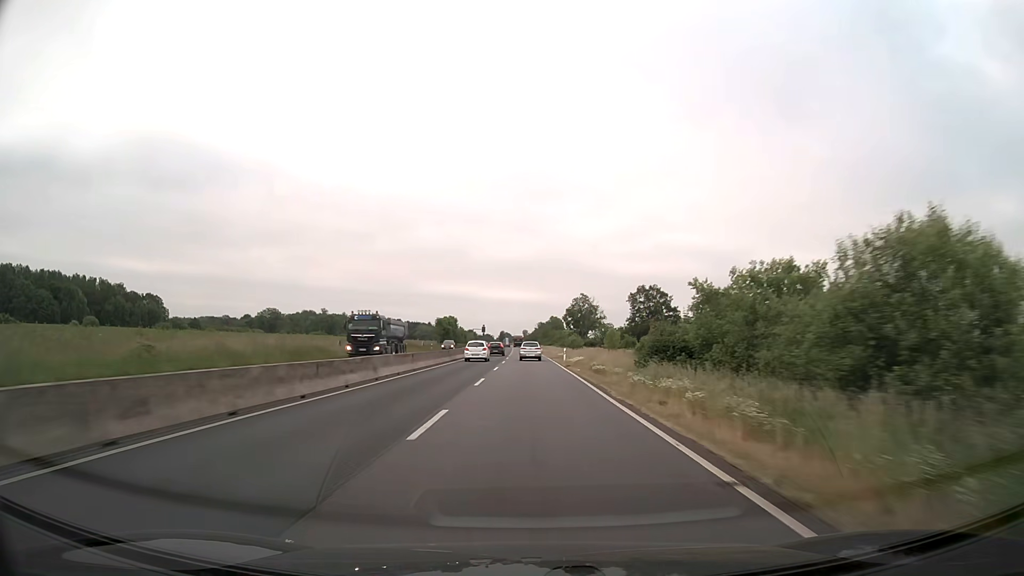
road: trunk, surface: asphalt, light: Day
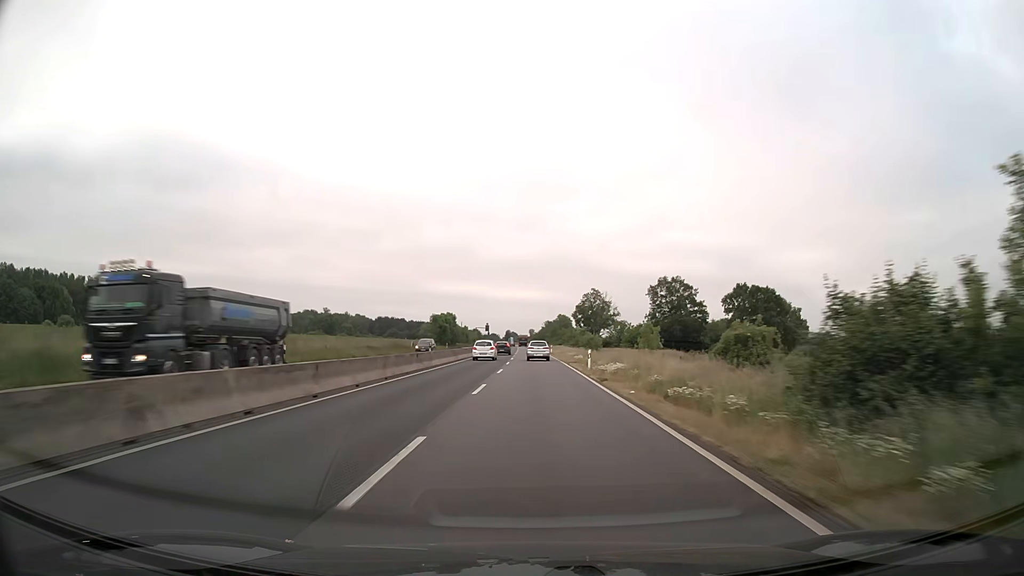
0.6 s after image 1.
(-0.1, +15.9) m; 0°
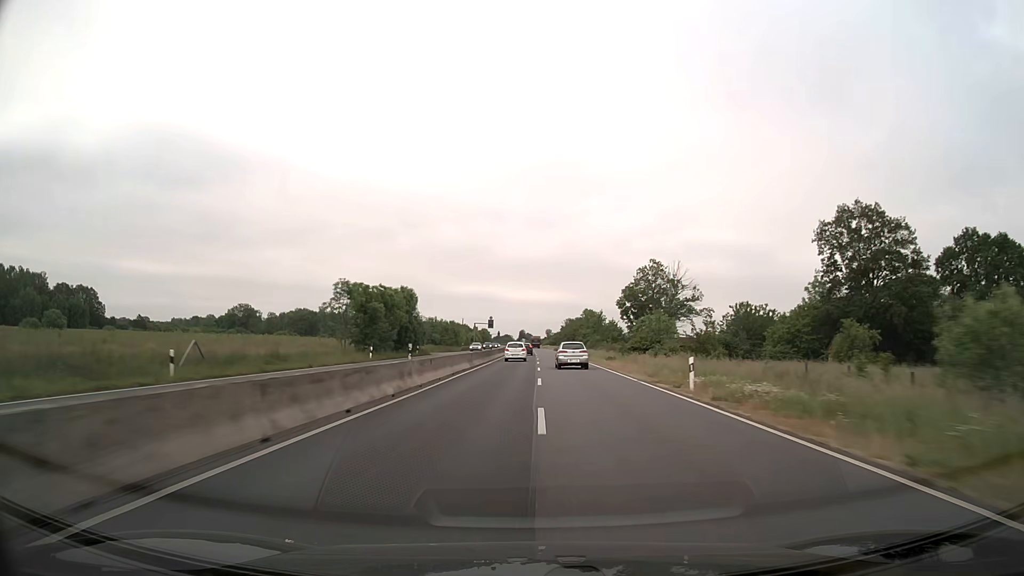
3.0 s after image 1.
(-1.4, +68.2) m; -1°
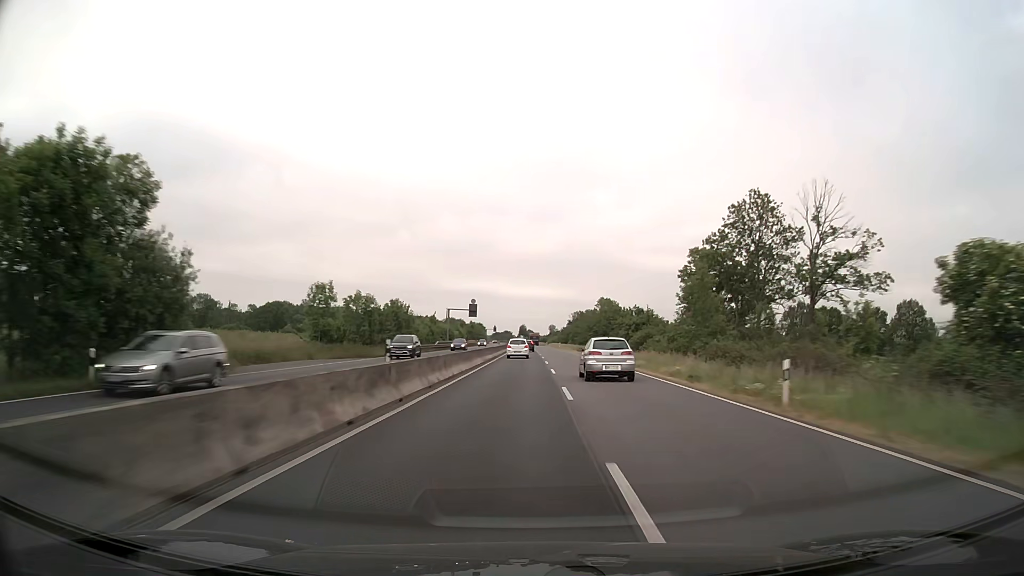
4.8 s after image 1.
(+0.1, +54.9) m; 0°
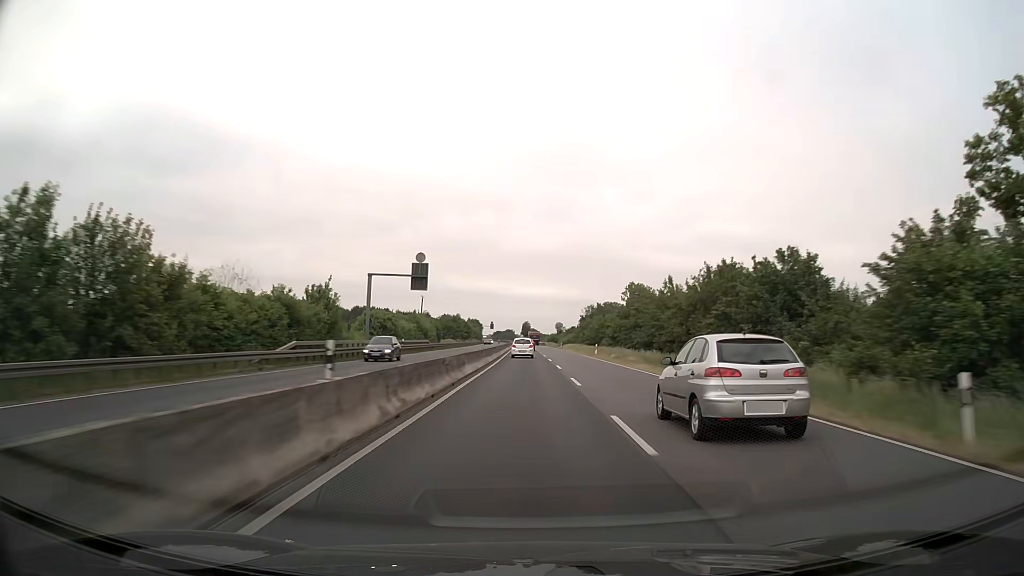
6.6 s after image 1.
(-0.1, +55.4) m; 0°
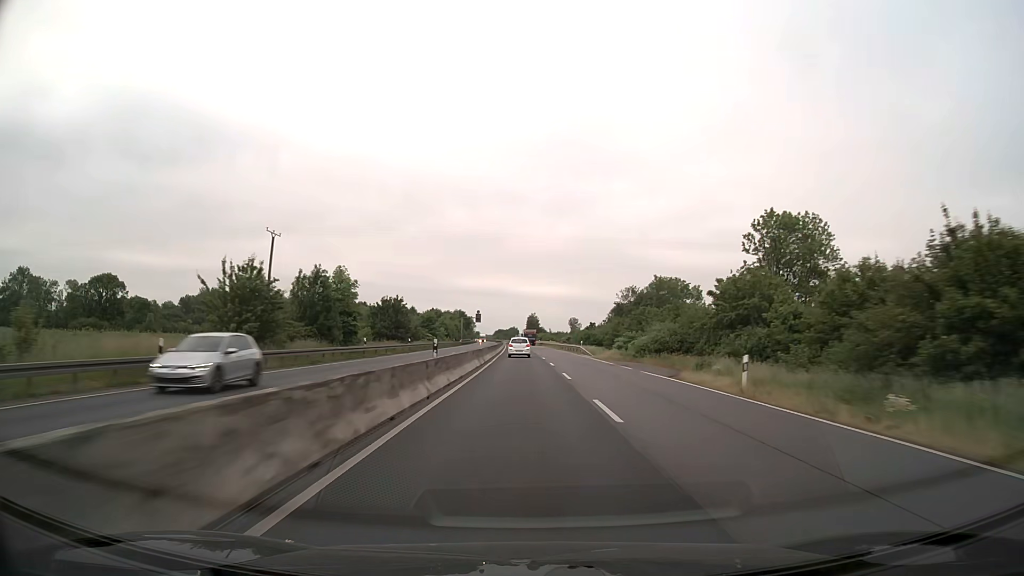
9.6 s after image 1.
(-0.1, +93.1) m; 0°
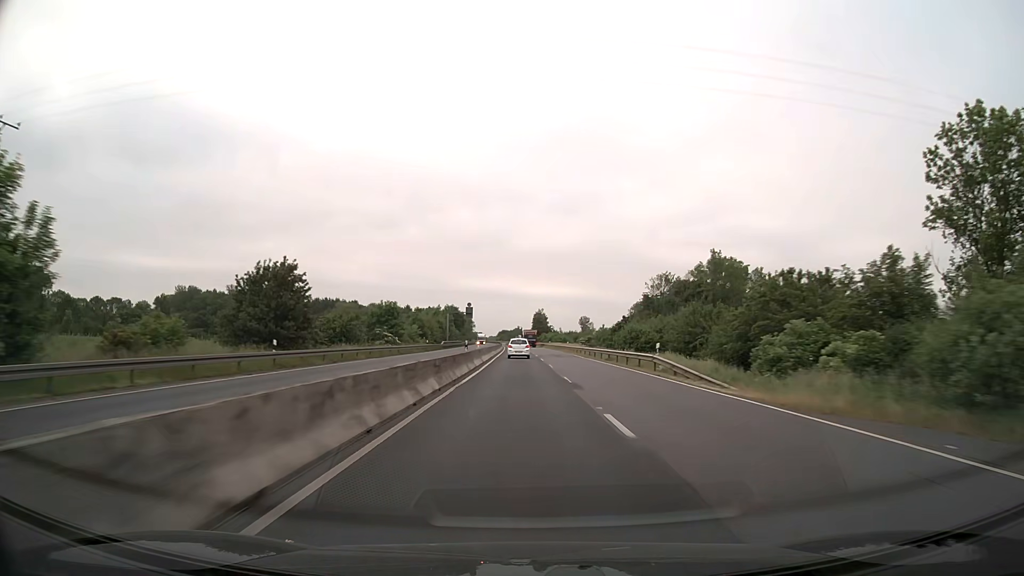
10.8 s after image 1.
(-0.1, +37.7) m; -1°
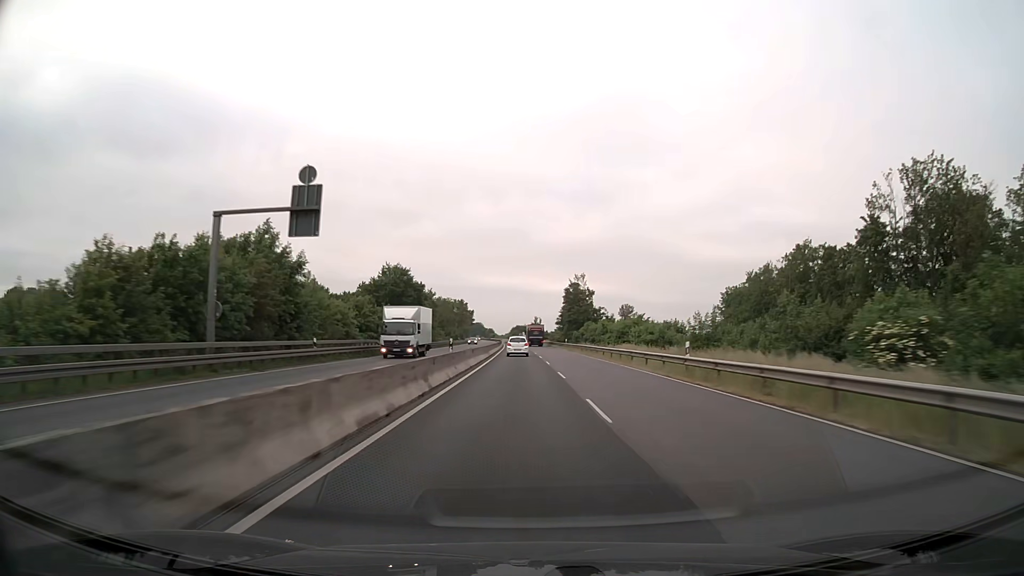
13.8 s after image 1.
(-1.1, +94.6) m; -1°
(0, +10) (0, +20) (0, +30) (0, +40) (0, +50) (-1, +60) (-1, +70) (-1, +80) (-1, +90) (-2, +100) m
